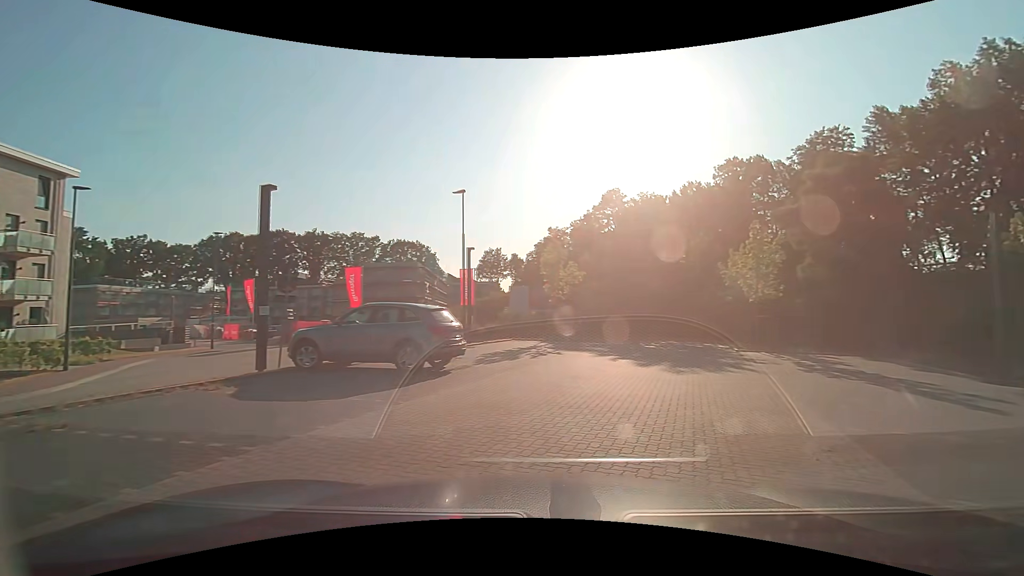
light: Day
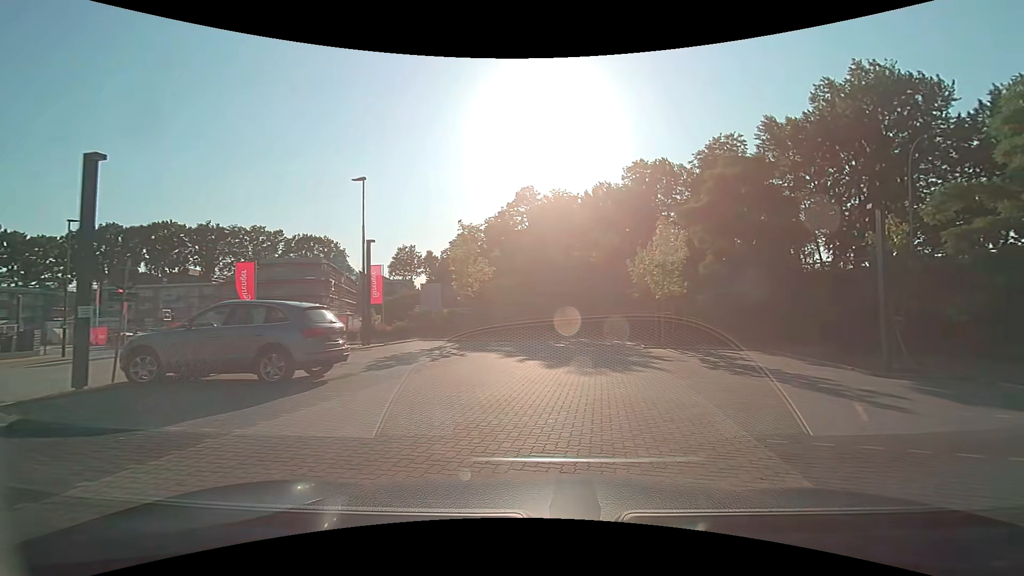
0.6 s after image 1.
(+0.1, +1.5) m; +9°
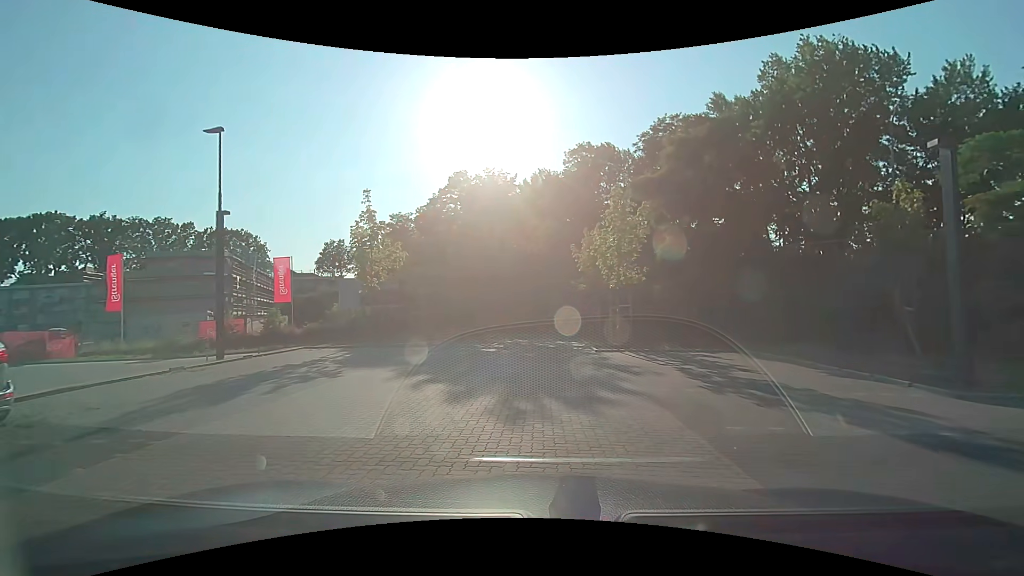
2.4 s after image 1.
(+0.6, +5.5) m; +9°
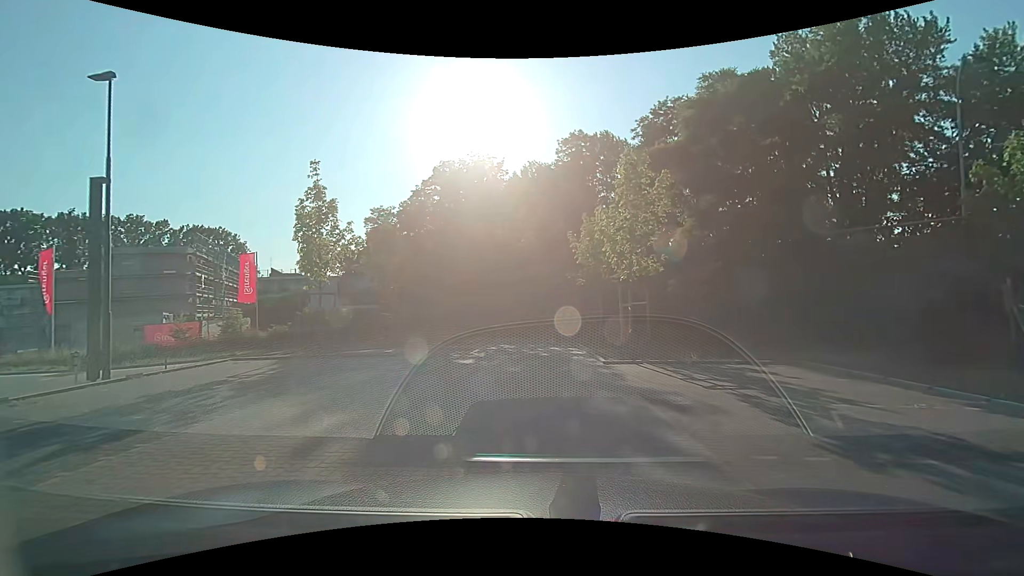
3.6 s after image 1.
(-0.1, +4.1) m; +1°
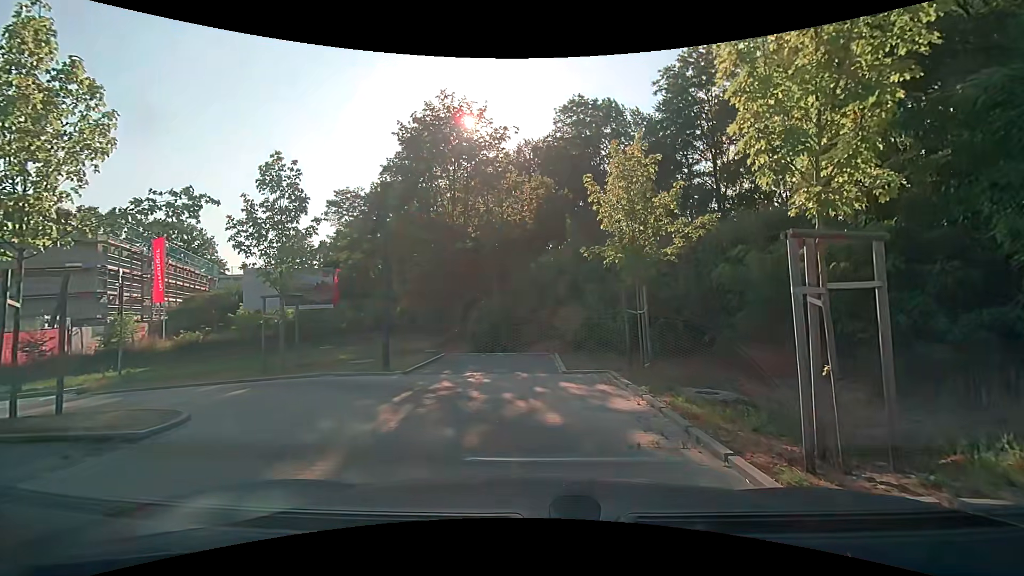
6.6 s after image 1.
(-0.1, +9.4) m; 0°
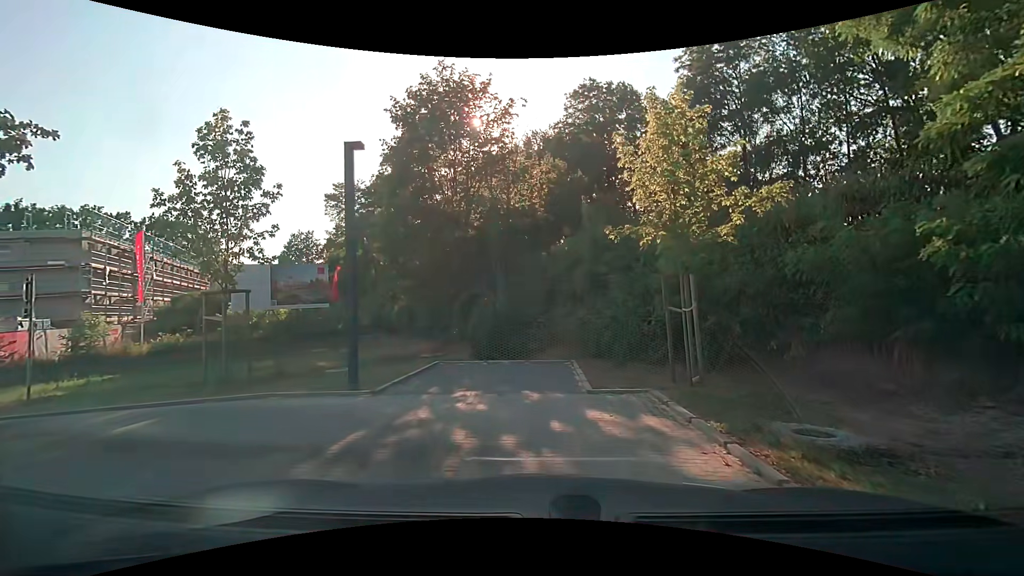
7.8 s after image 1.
(0.0, +2.9) m; 0°
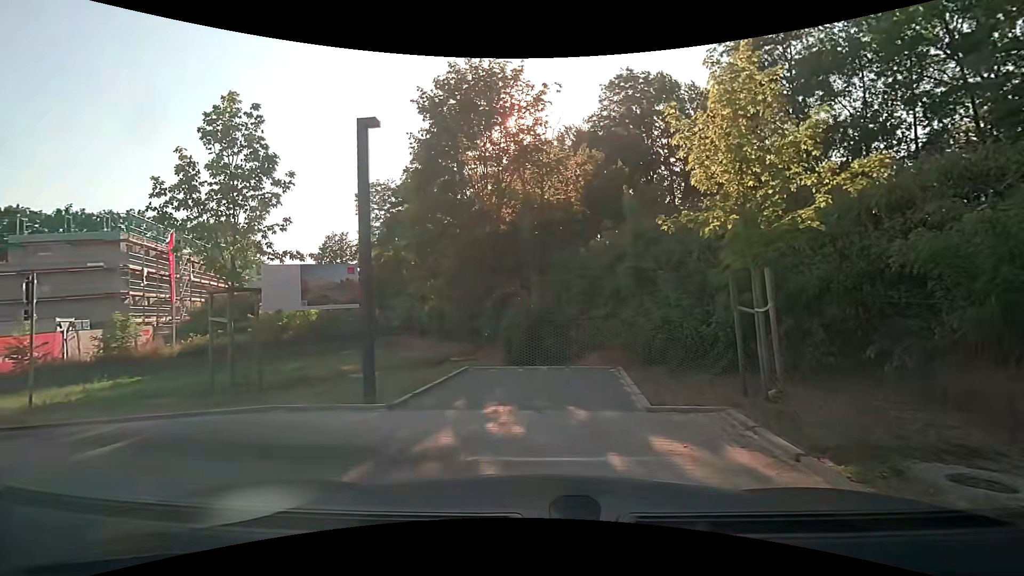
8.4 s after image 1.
(0.0, +1.3) m; -4°
